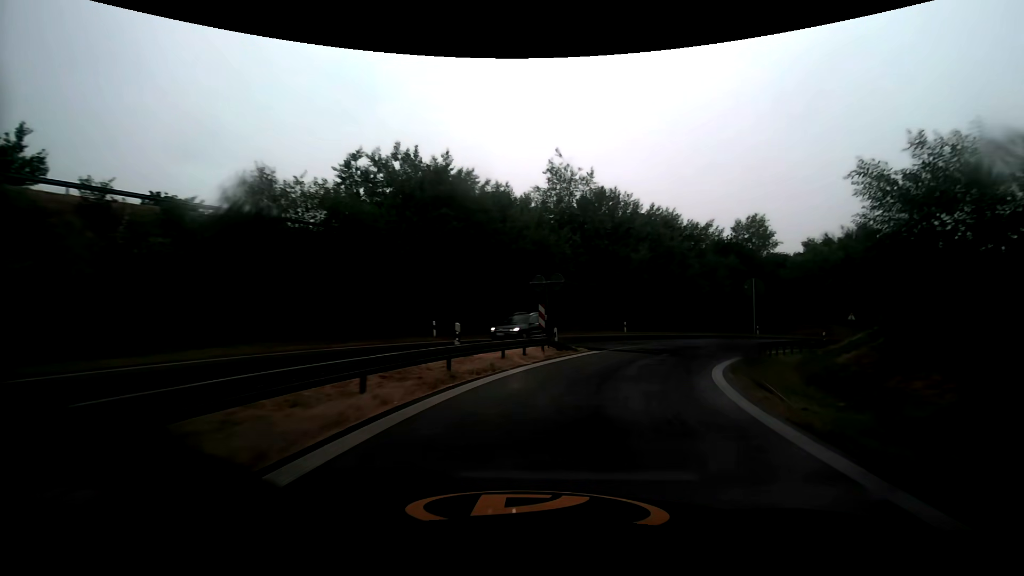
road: motorway_link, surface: asphalt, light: Day
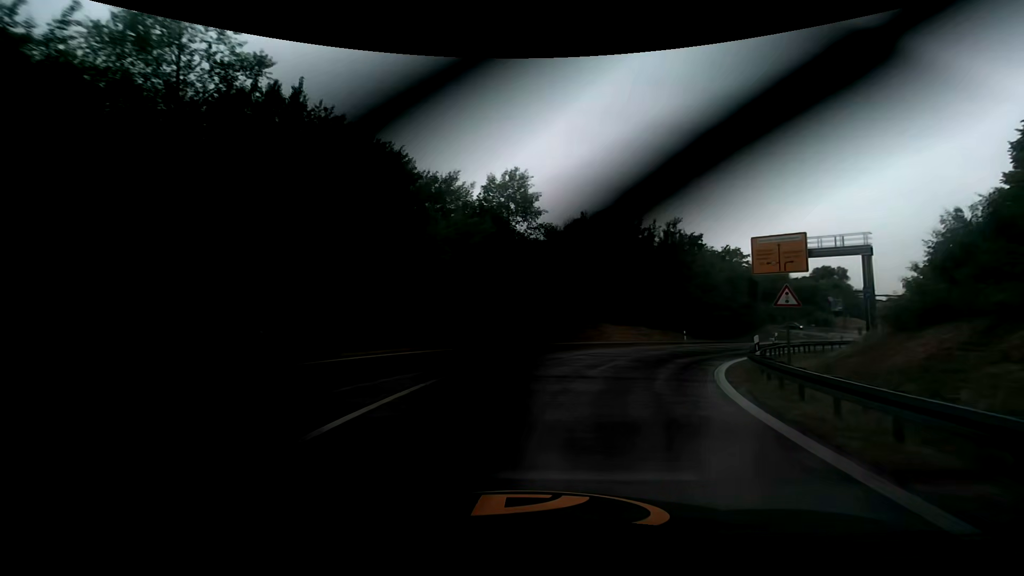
(+7.2, +27.4) m; +31°
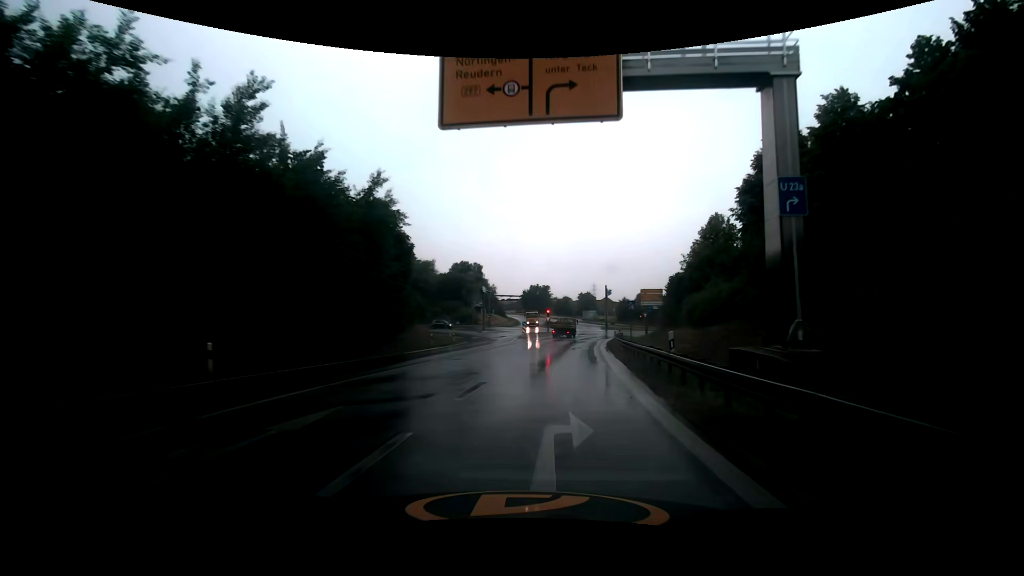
(+12.7, +33.3) m; +40°
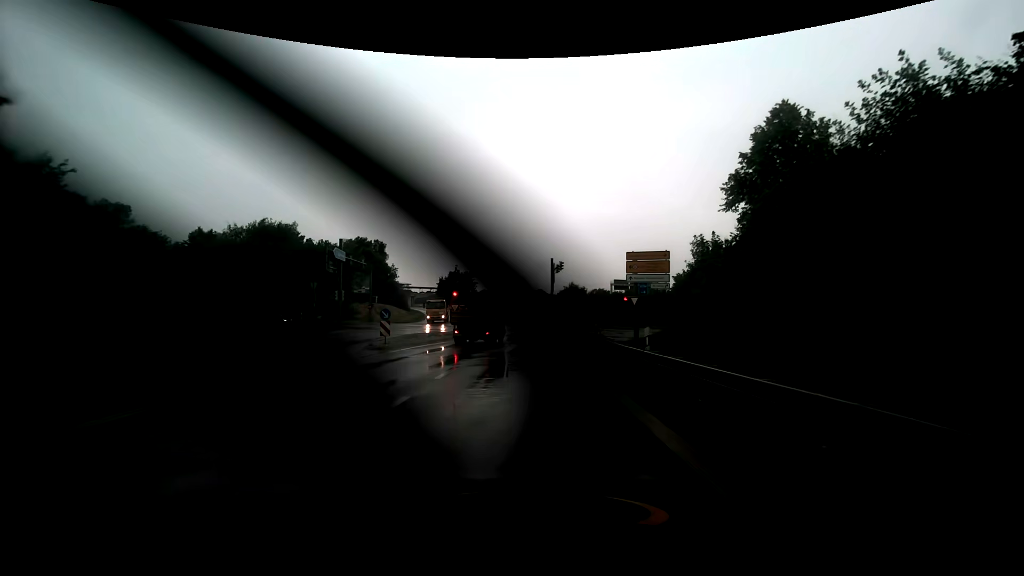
(+3.0, +32.6) m; +8°
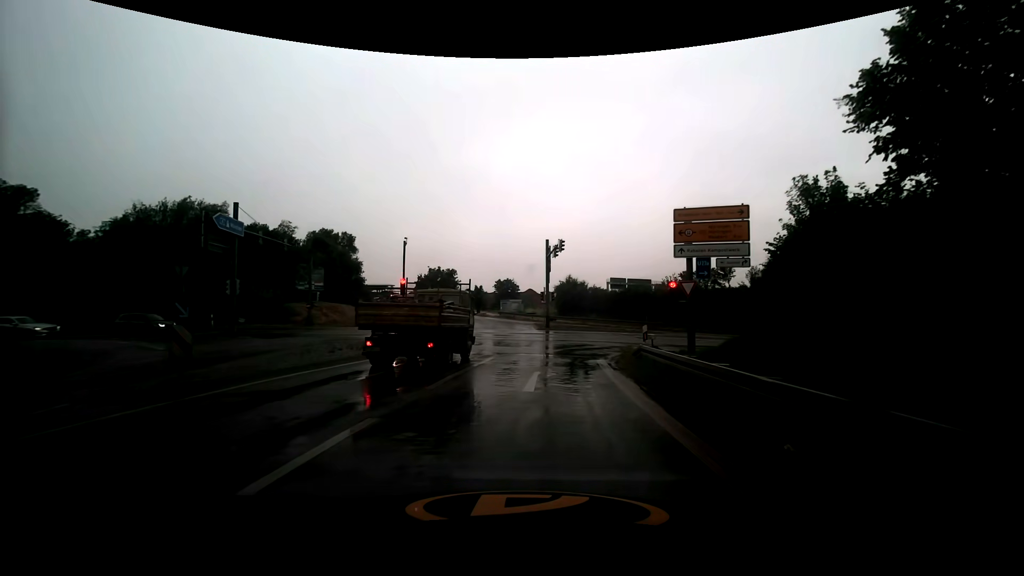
(+0.2, +13.7) m; +2°
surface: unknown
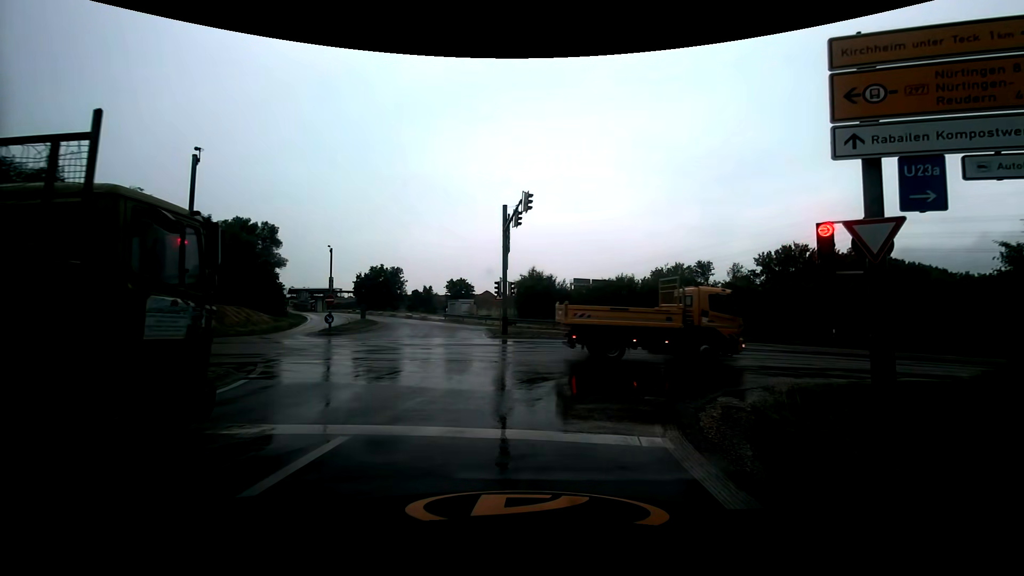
(+0.5, +13.6) m; +6°
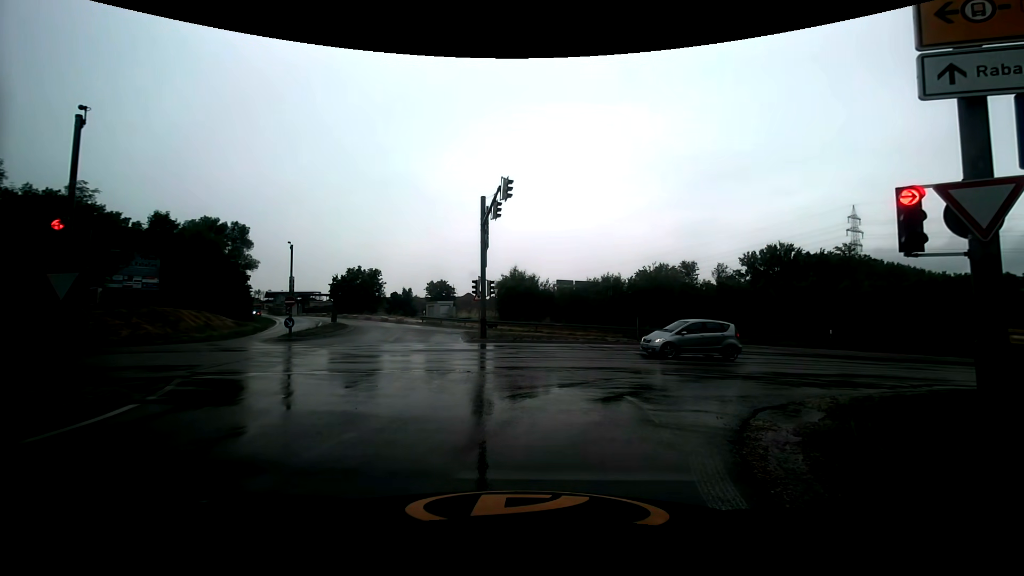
(0.0, +2.3) m; +2°
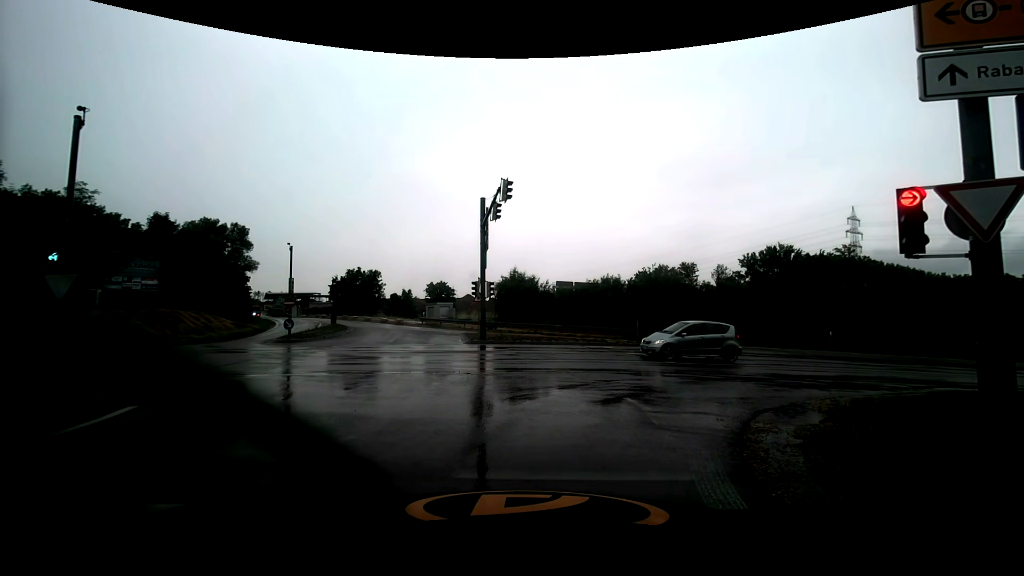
(0.0, +0.1) m; 0°
(+1, +10) (+8, +17) (+17, +21) (+26, +24) (+36, +25) (+46, +27) (+56, +29) (+66, +31) (+76, +33) (+85, +35) m
